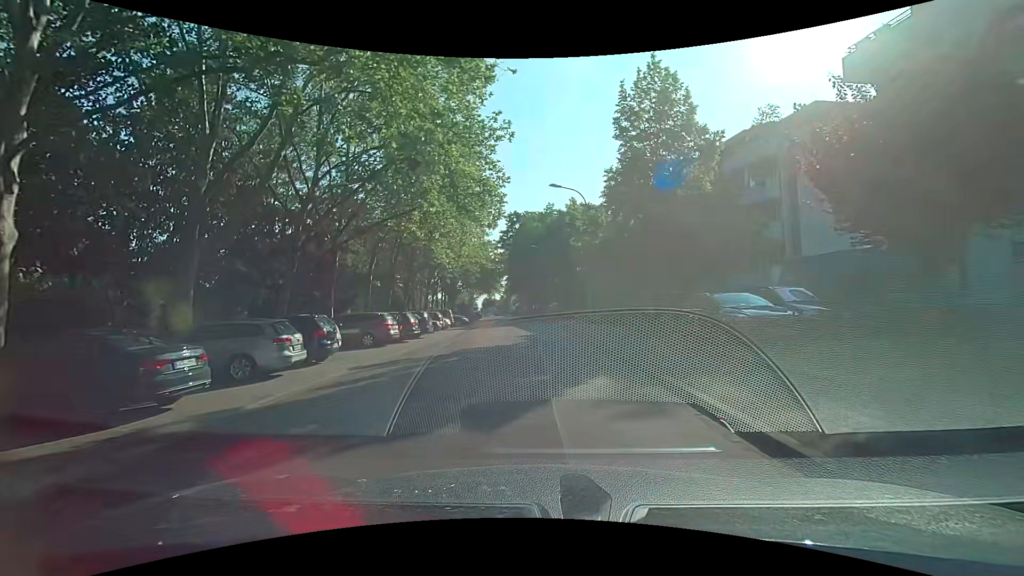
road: residential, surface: asphalt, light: Day
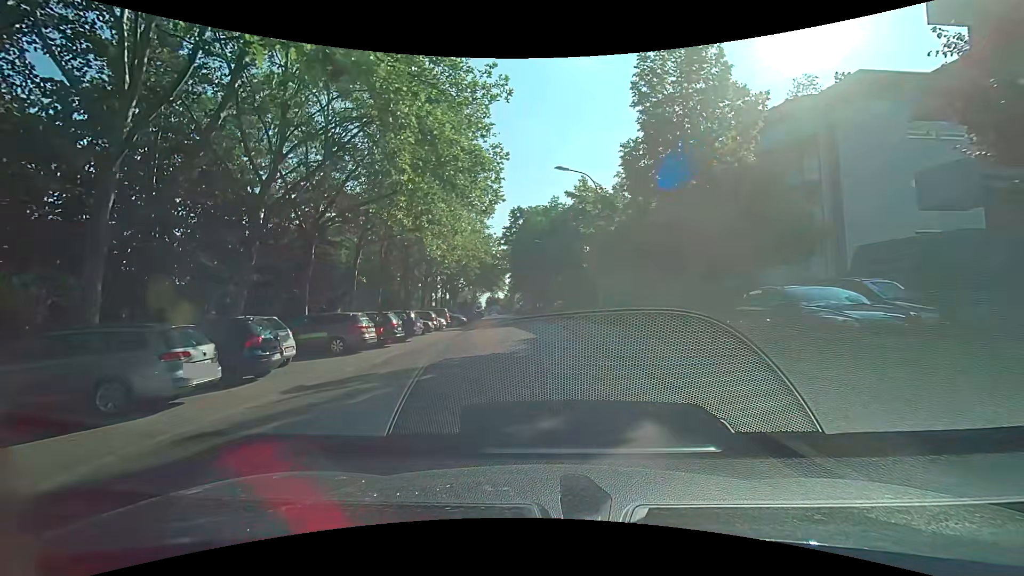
(0.0, +3.7) m; -1°
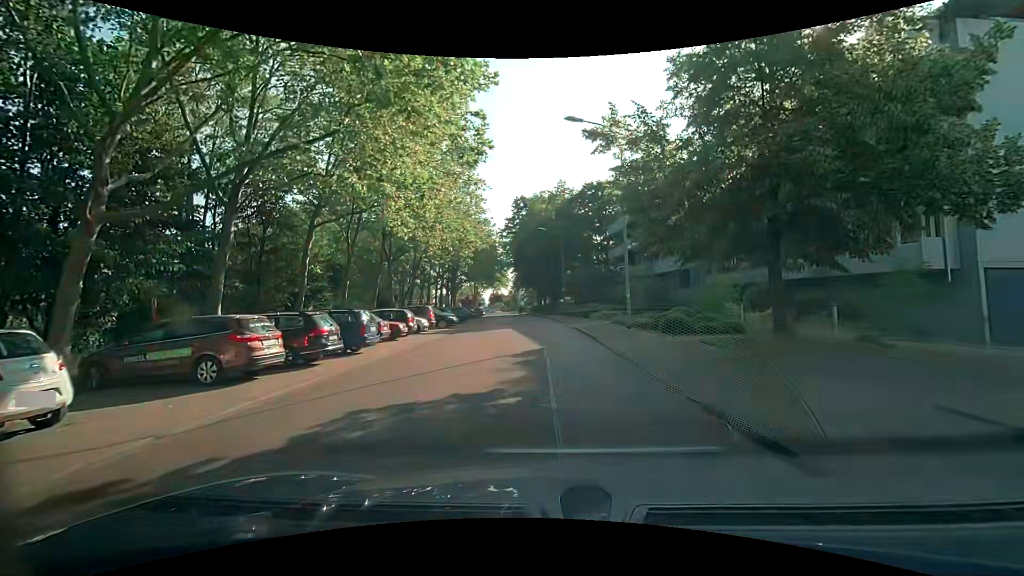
(-0.1, +7.2) m; -2°
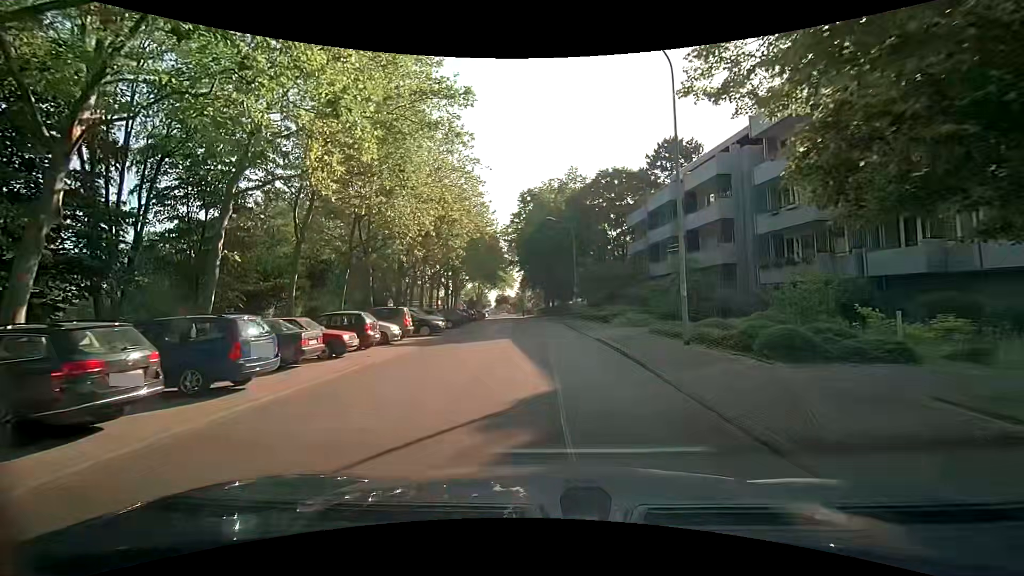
(-0.1, +7.3) m; -2°
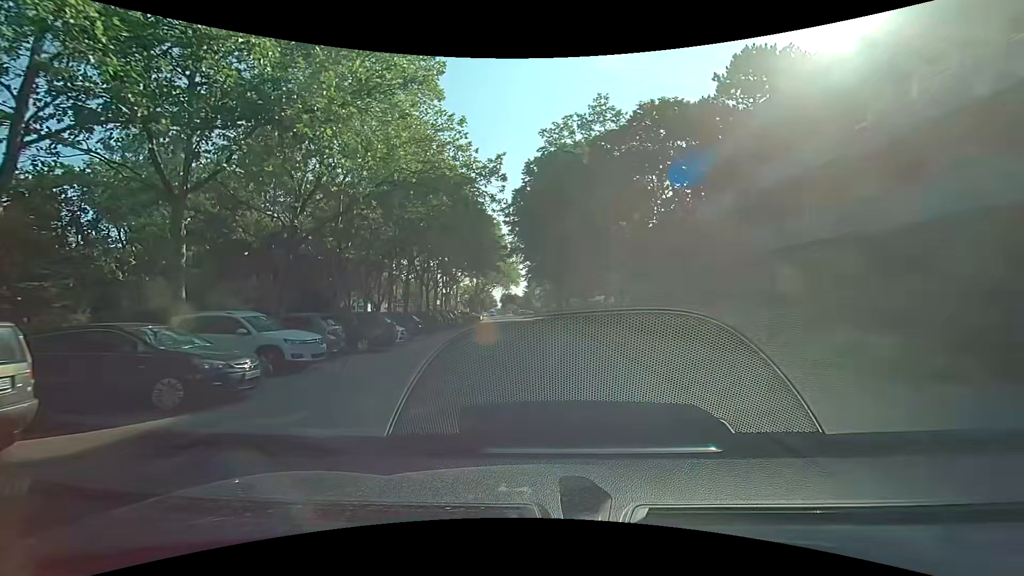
(+0.1, +19.5) m; -2°
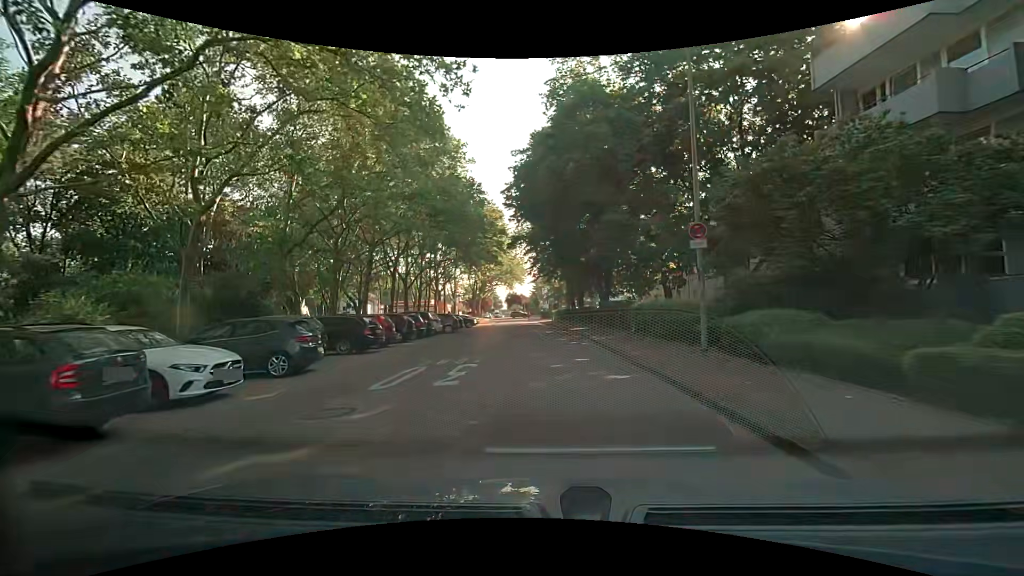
(+0.3, +12.3) m; -1°
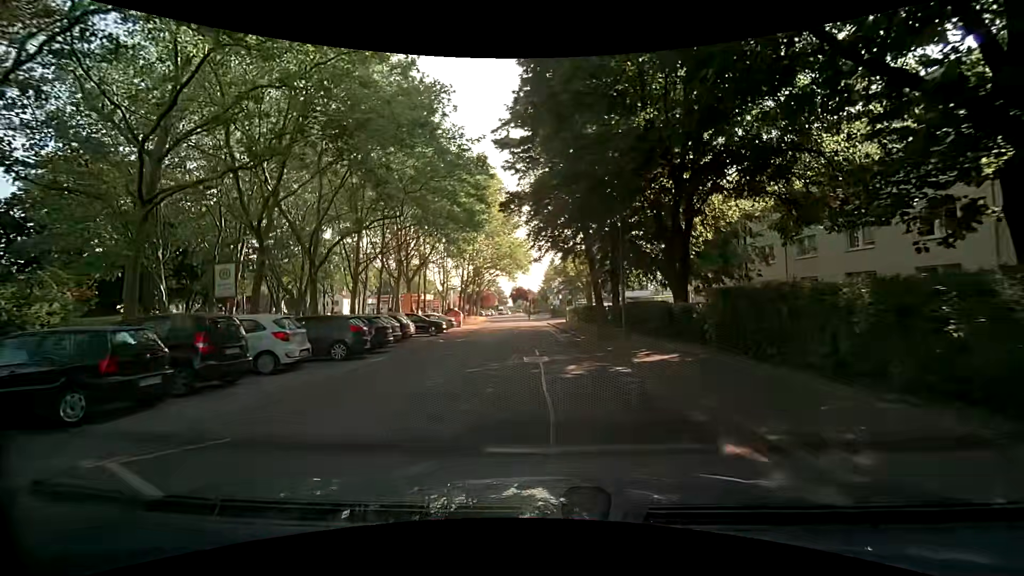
(+0.5, +20.1) m; +1°
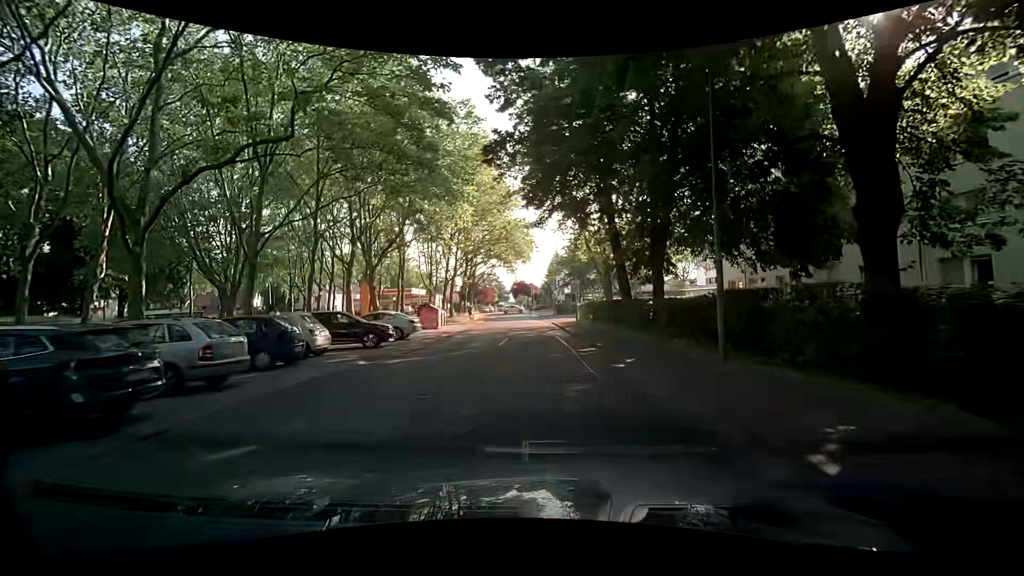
(-0.1, +11.8) m; 0°
